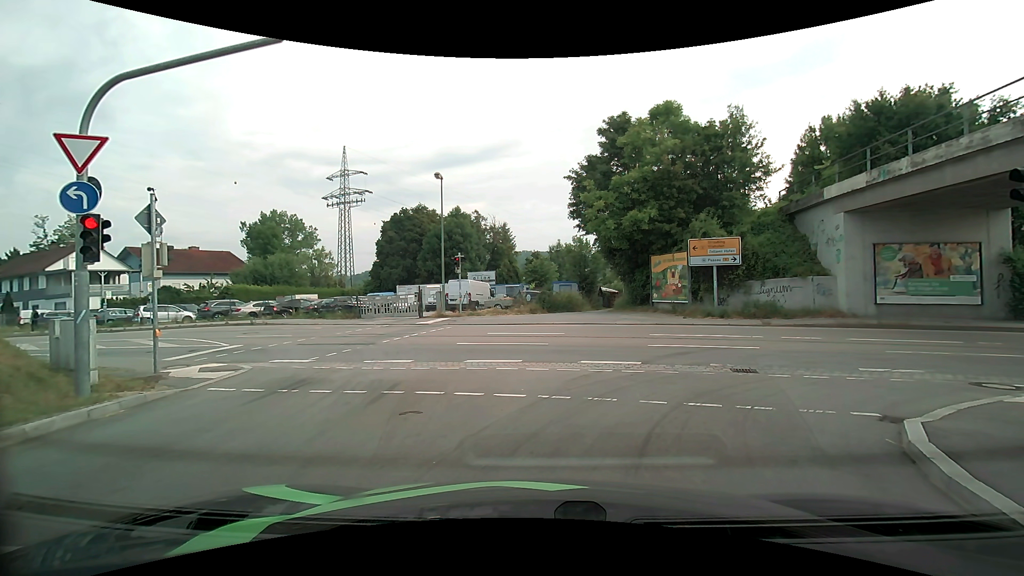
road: primary_link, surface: asphalt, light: Day
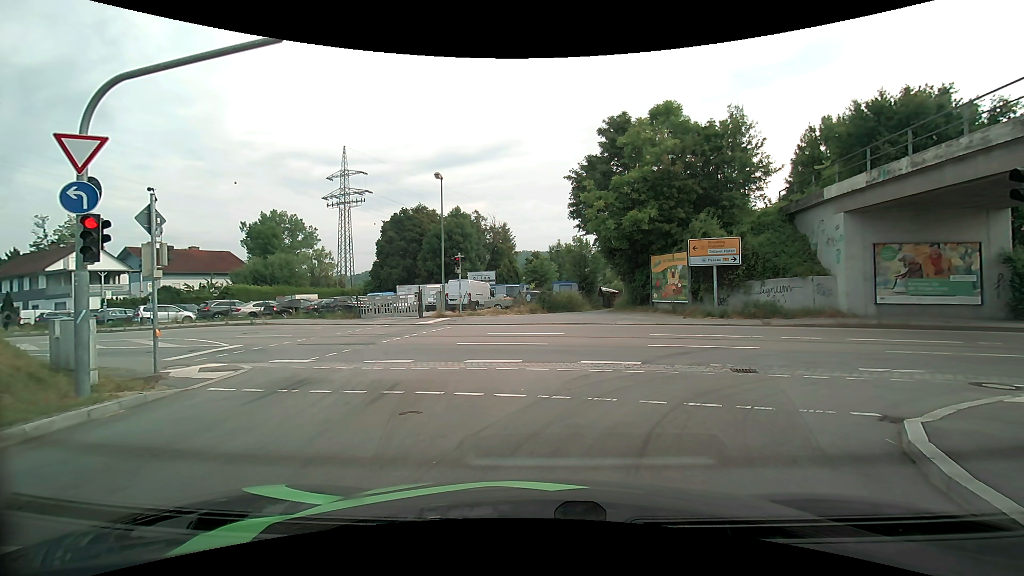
(0.0, 0.0) m; 0°
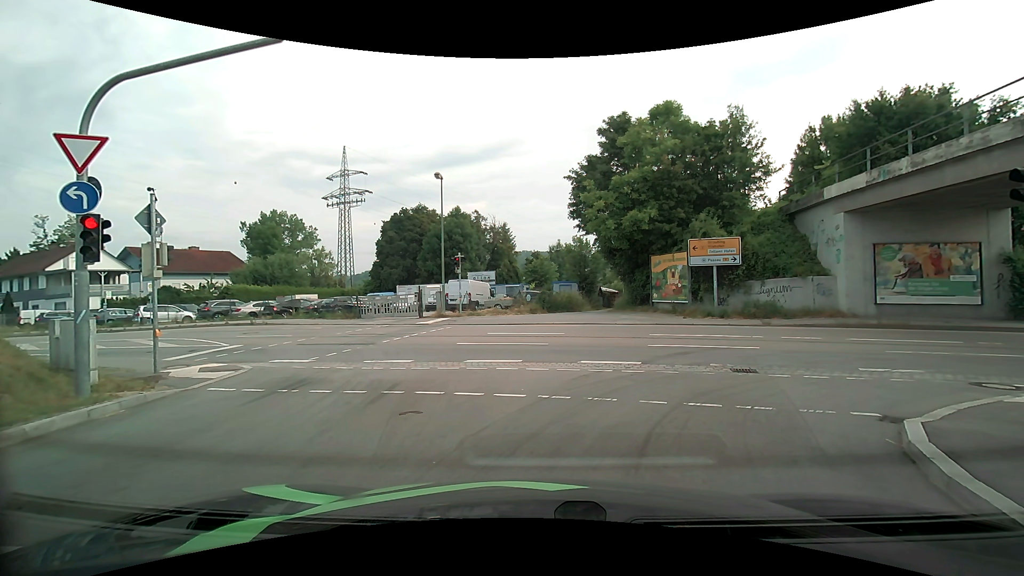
(0.0, 0.0) m; 0°
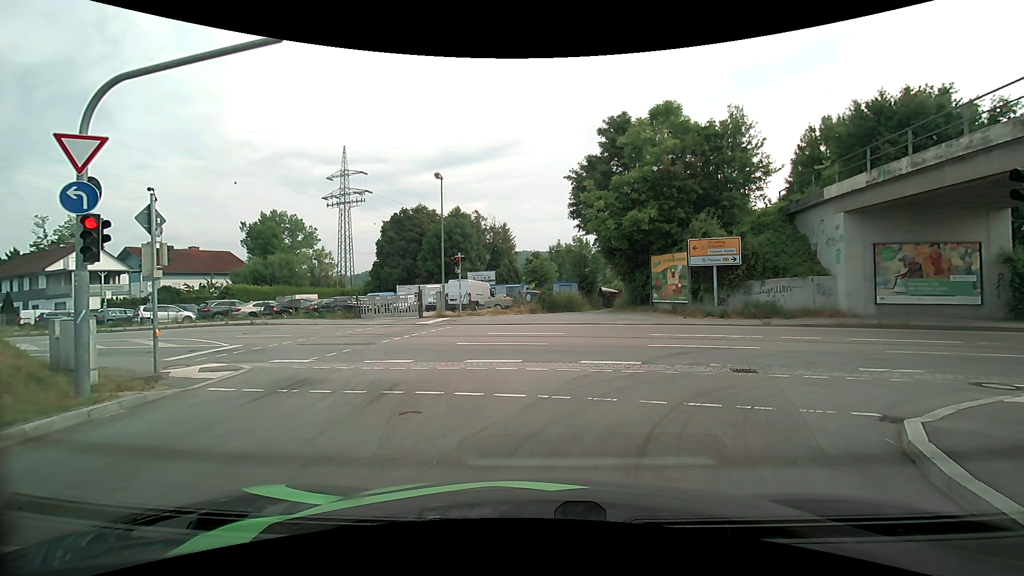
(0.0, 0.0) m; 0°
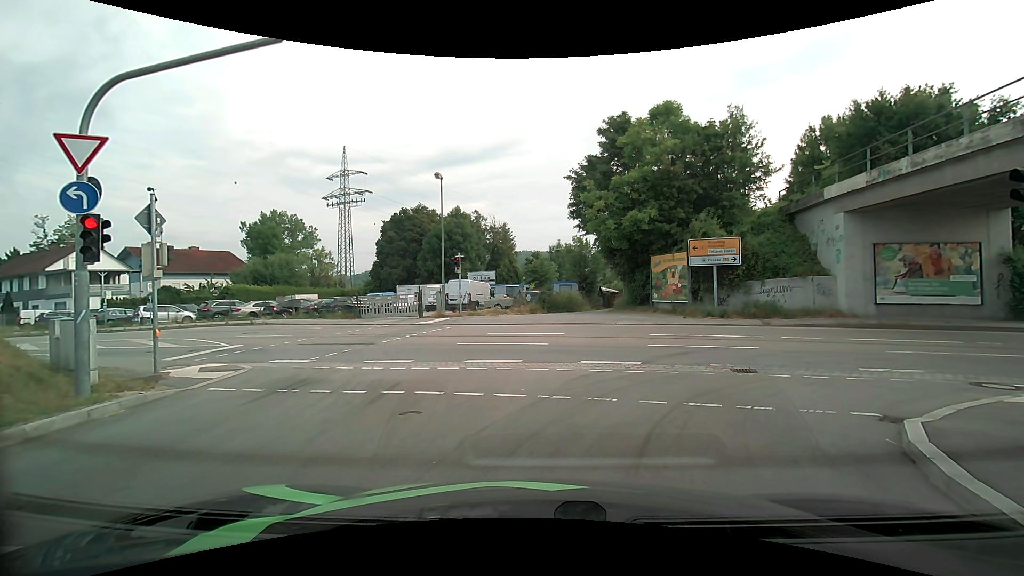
(0.0, 0.0) m; 0°
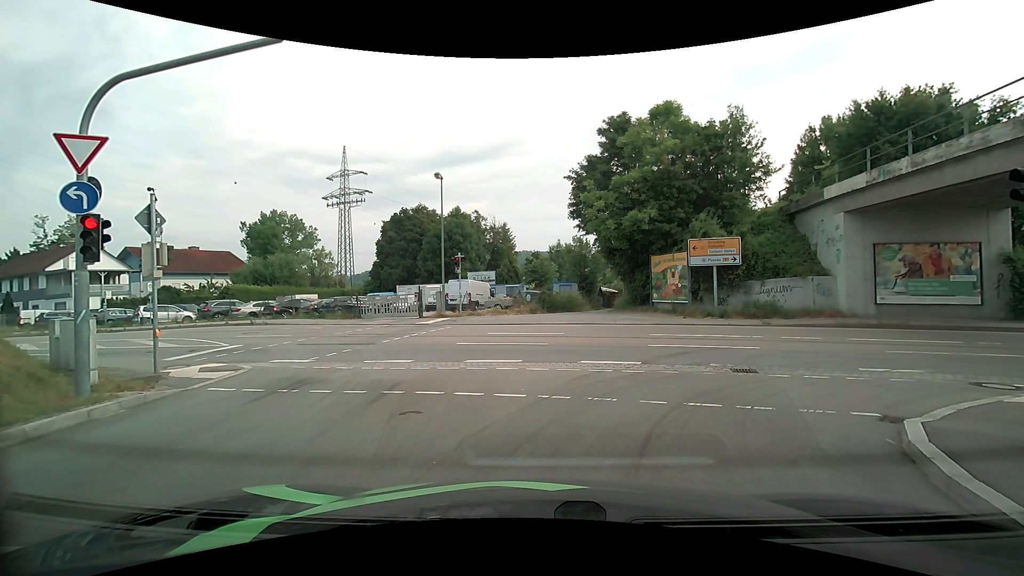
(0.0, 0.0) m; 0°
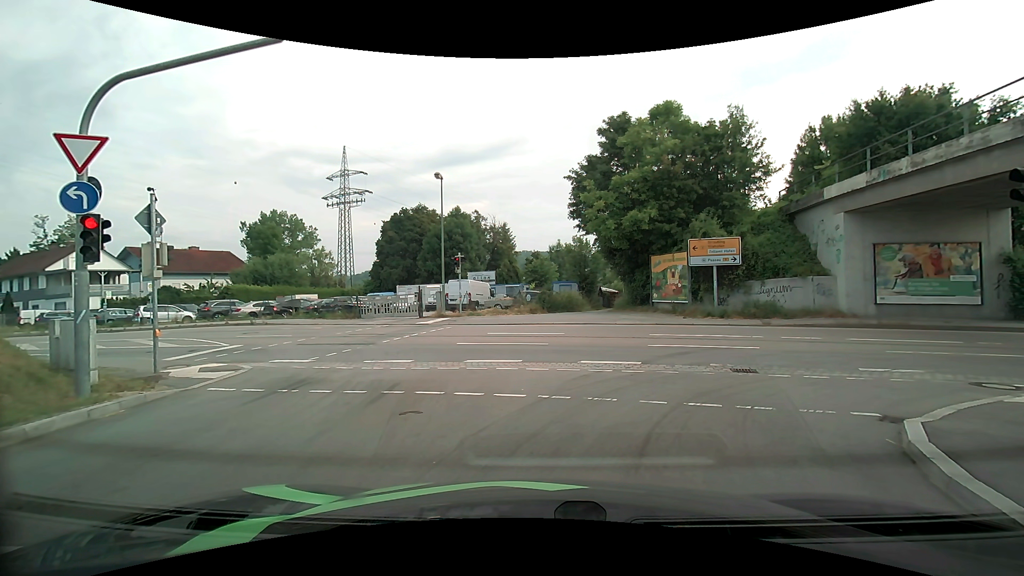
(0.0, 0.0) m; 0°
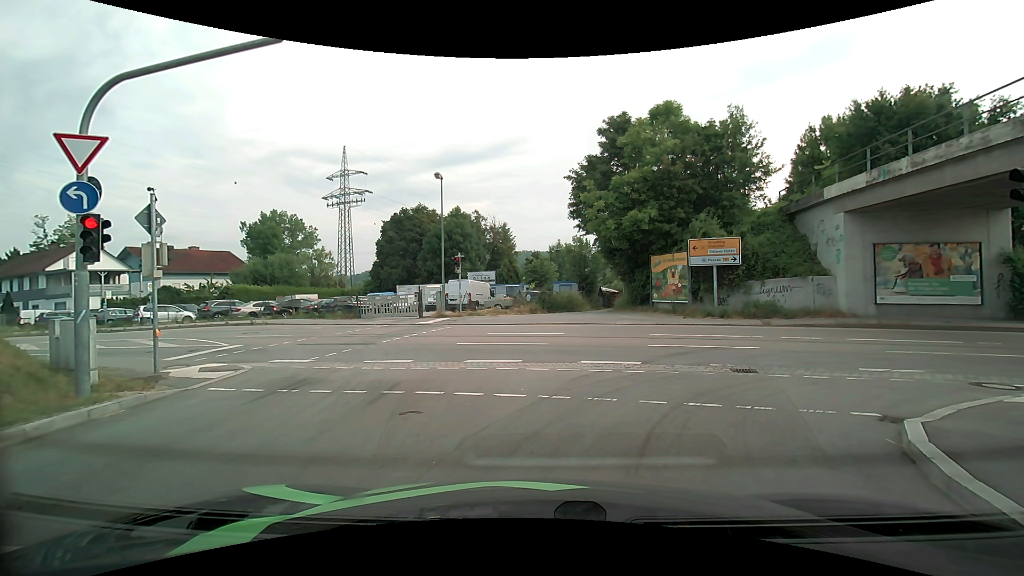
(0.0, 0.0) m; 0°
